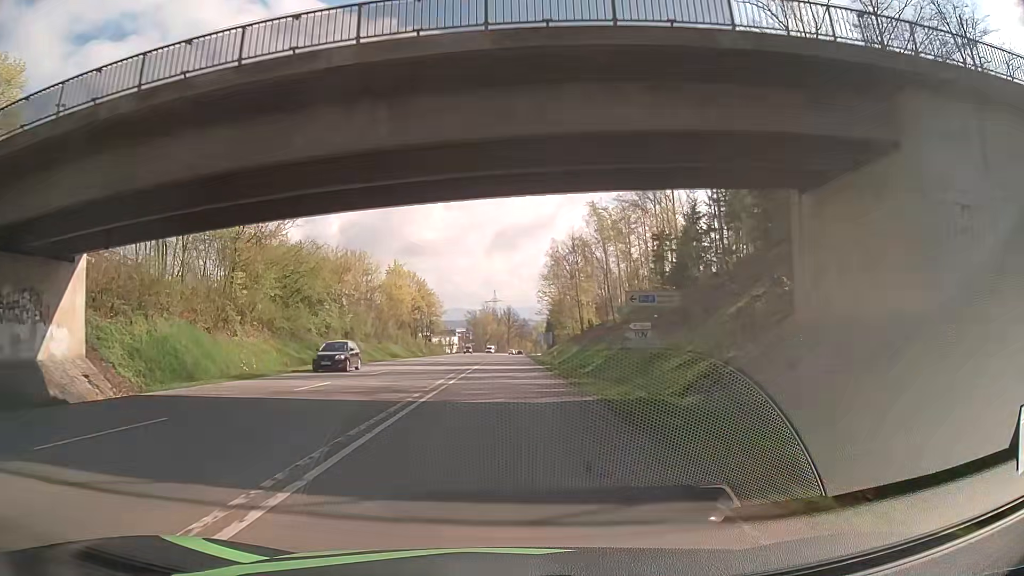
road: secondary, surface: asphalt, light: Day
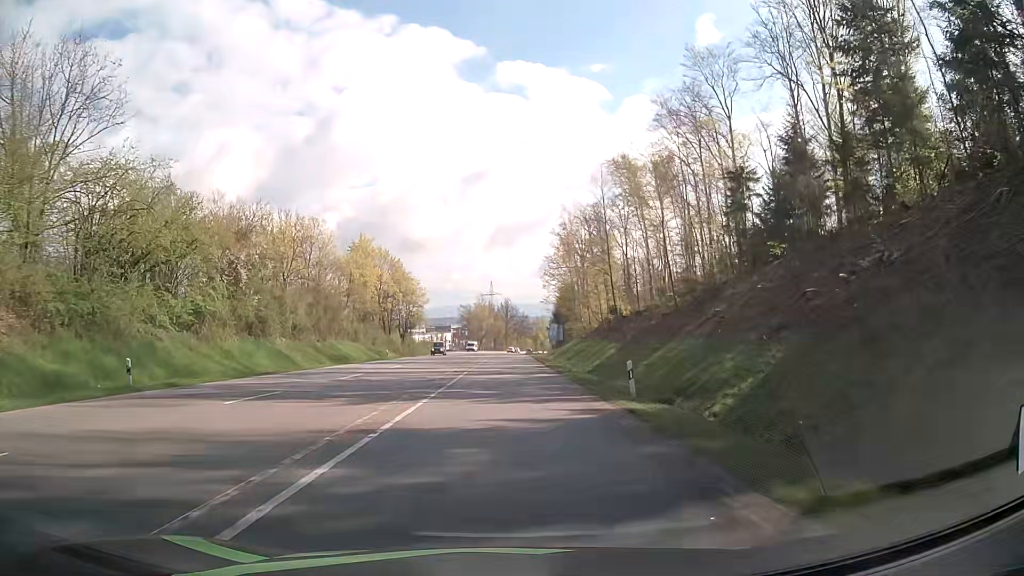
(-0.3, +27.5) m; -1°
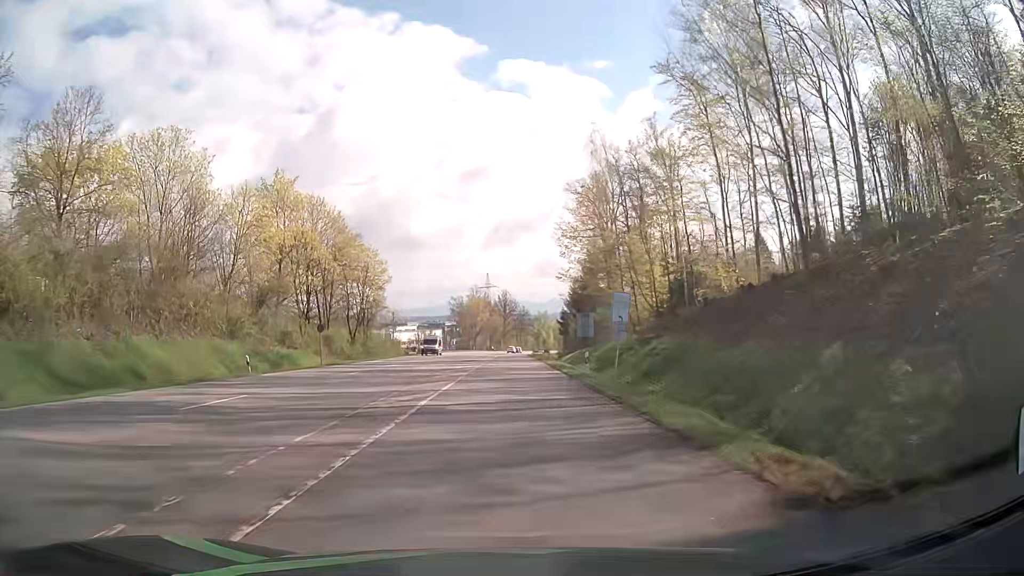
(+0.3, +36.0) m; +1°
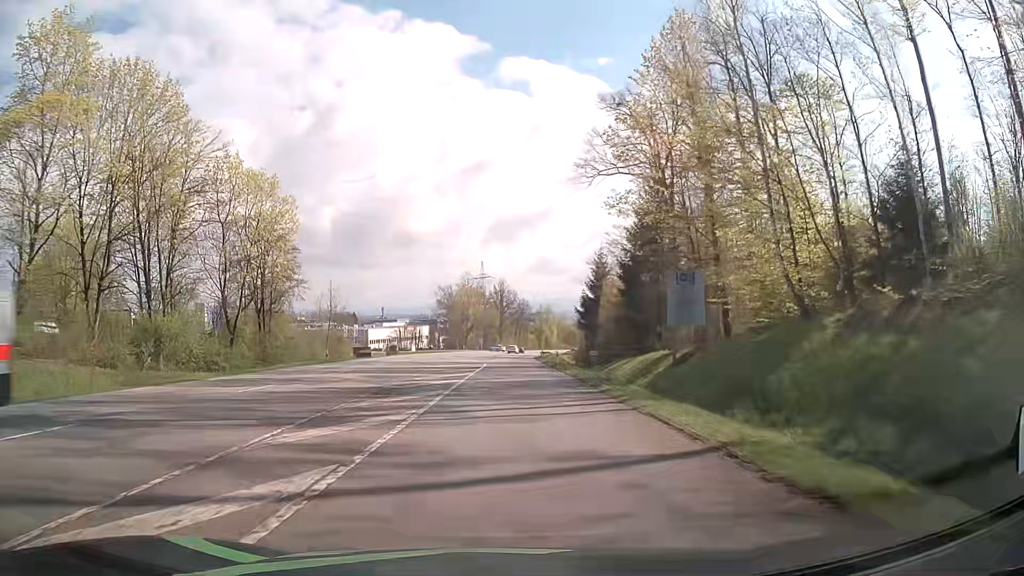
(-0.1, +35.1) m; 0°
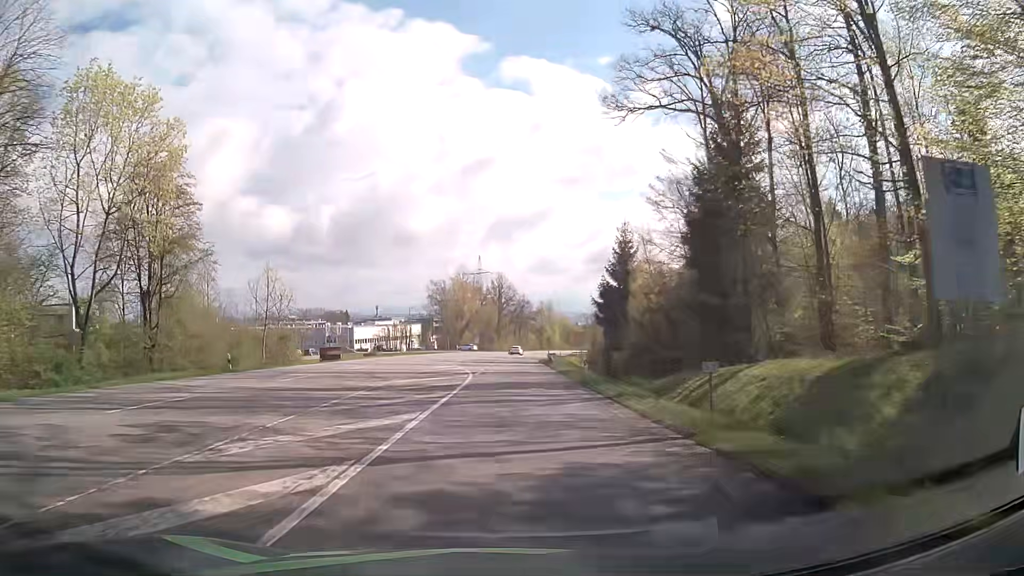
(-0.1, +17.4) m; 0°
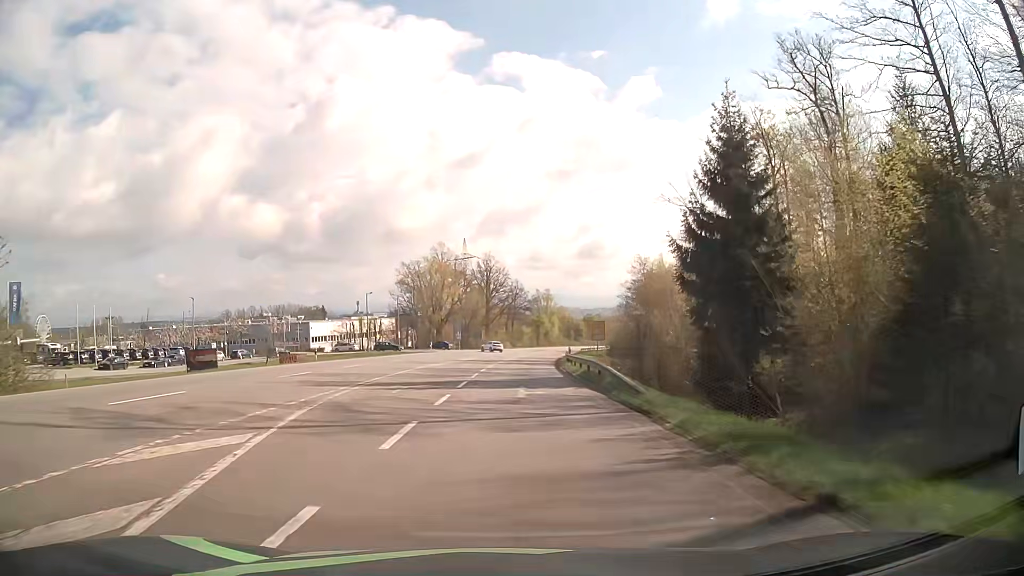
(+0.1, +34.1) m; 0°
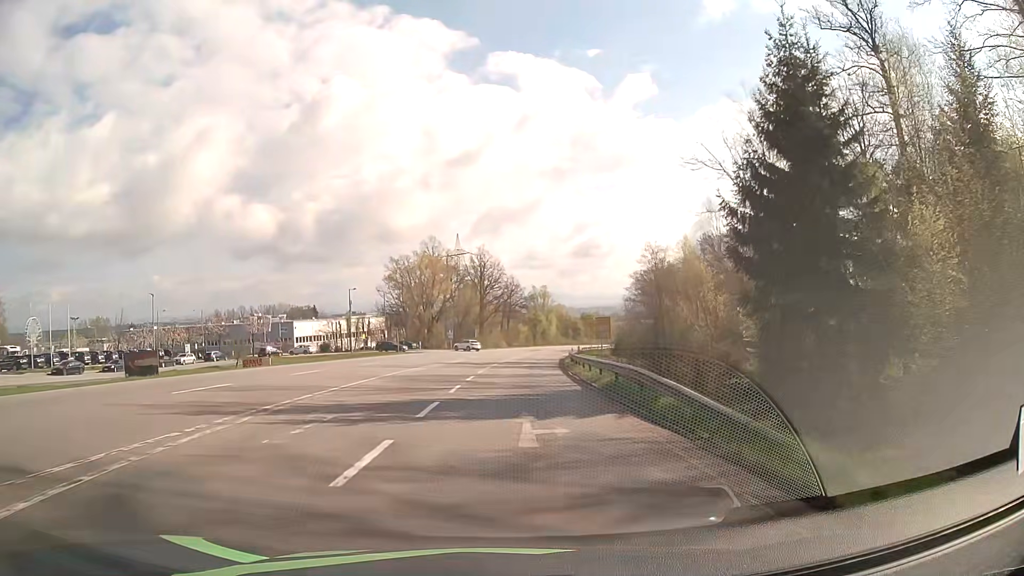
(+0.1, +8.4) m; +2°
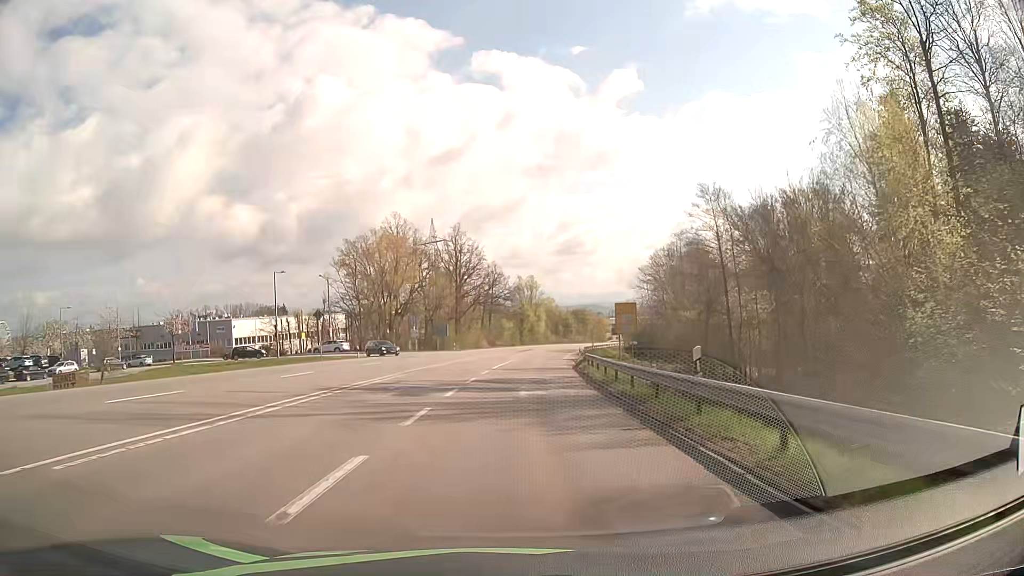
(0.0, +24.9) m; 0°
(0, +10) (0, +20) (+1, +30) (+1, +40) (+2, +50) (+3, +60) (+4, +70) (+5, +80) (+7, +90) (+9, +99) m
